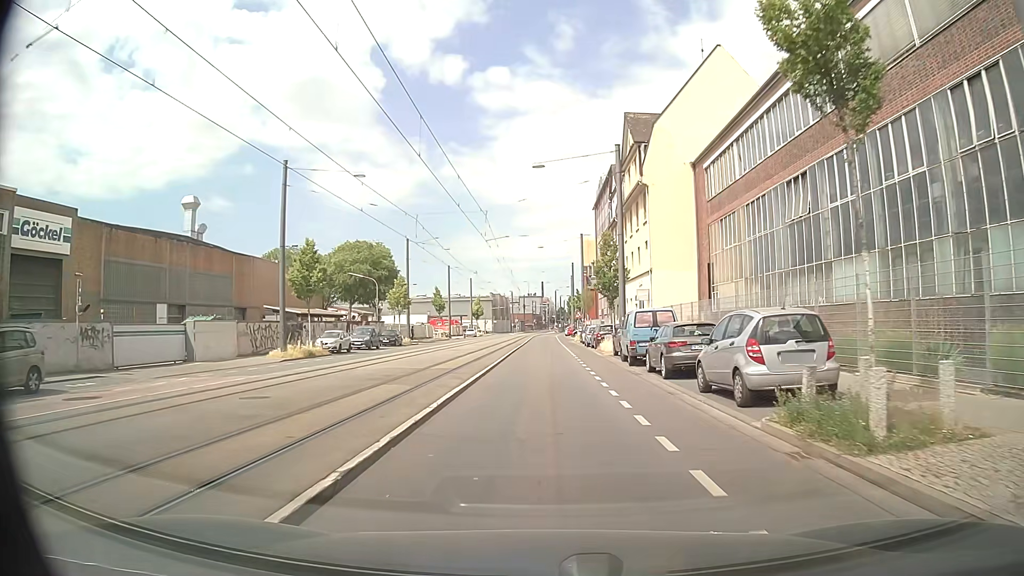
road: secondary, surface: asphalt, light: Day
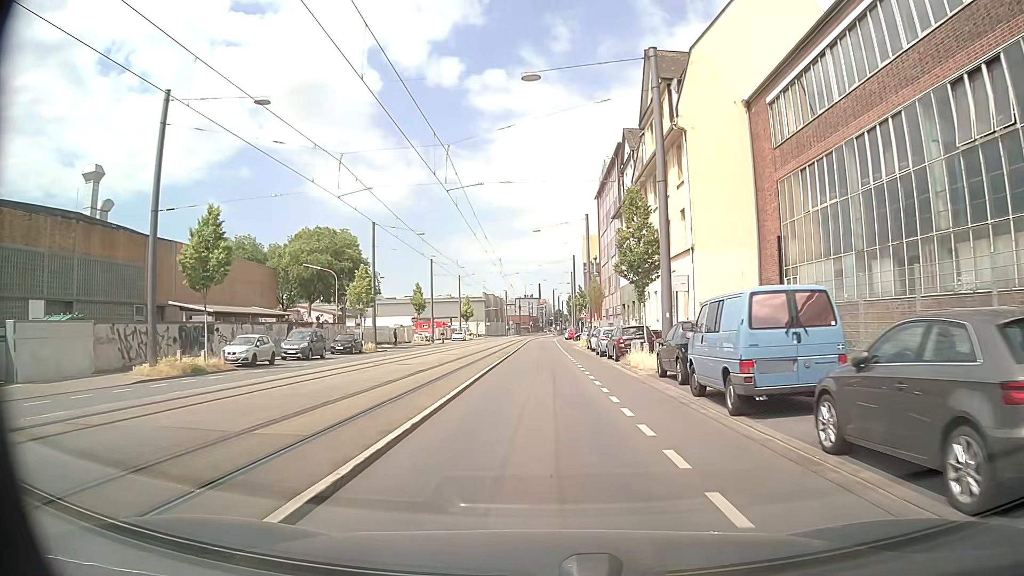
(0.0, +13.1) m; -1°
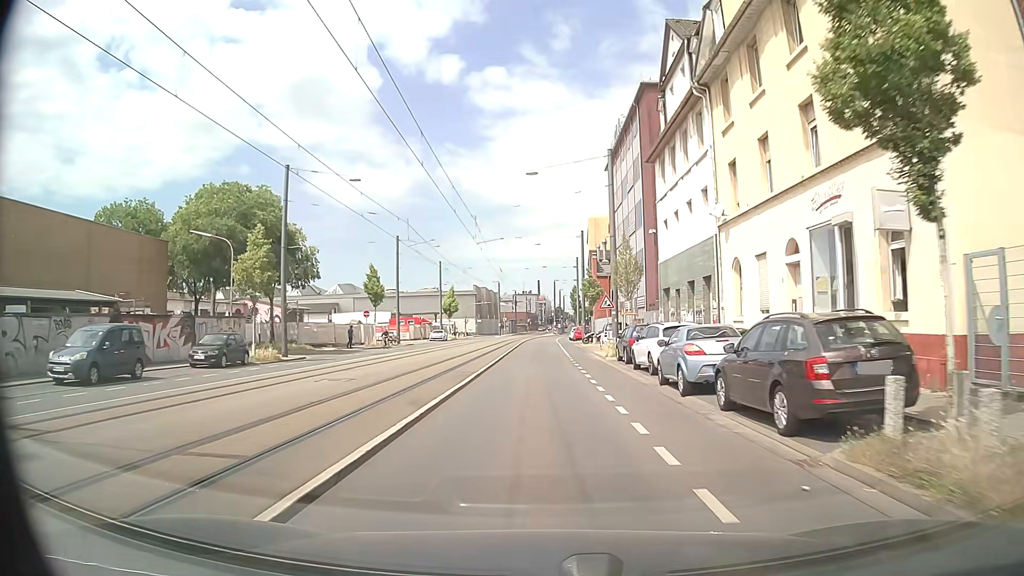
(+0.2, +20.1) m; +1°
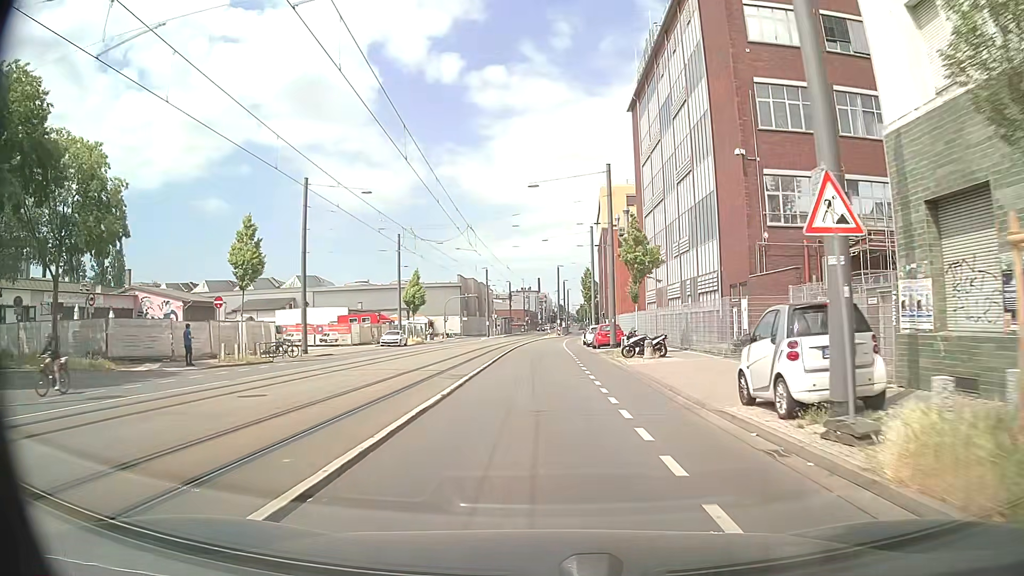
(0.0, +26.7) m; 0°
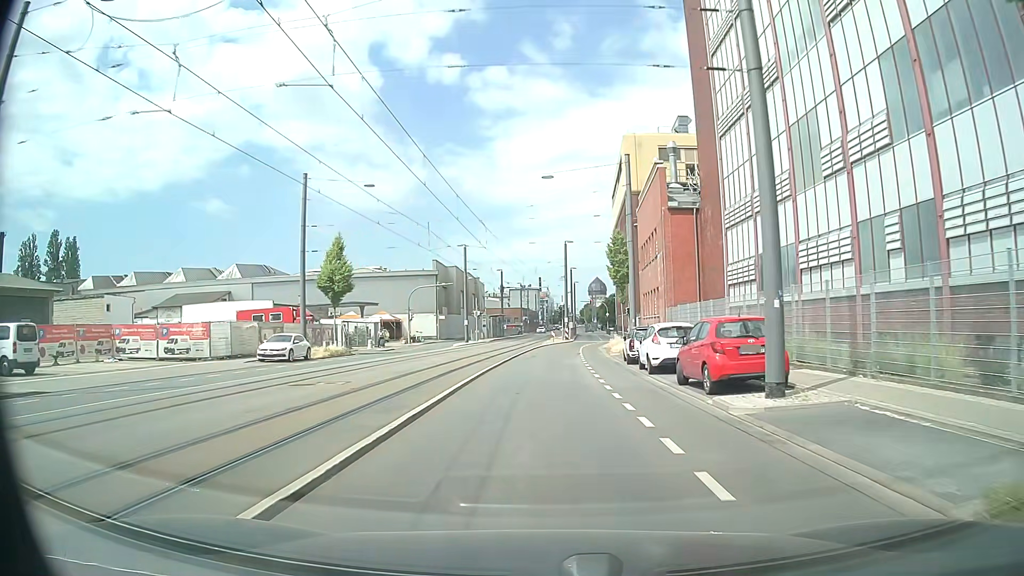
(0.0, +27.0) m; 0°
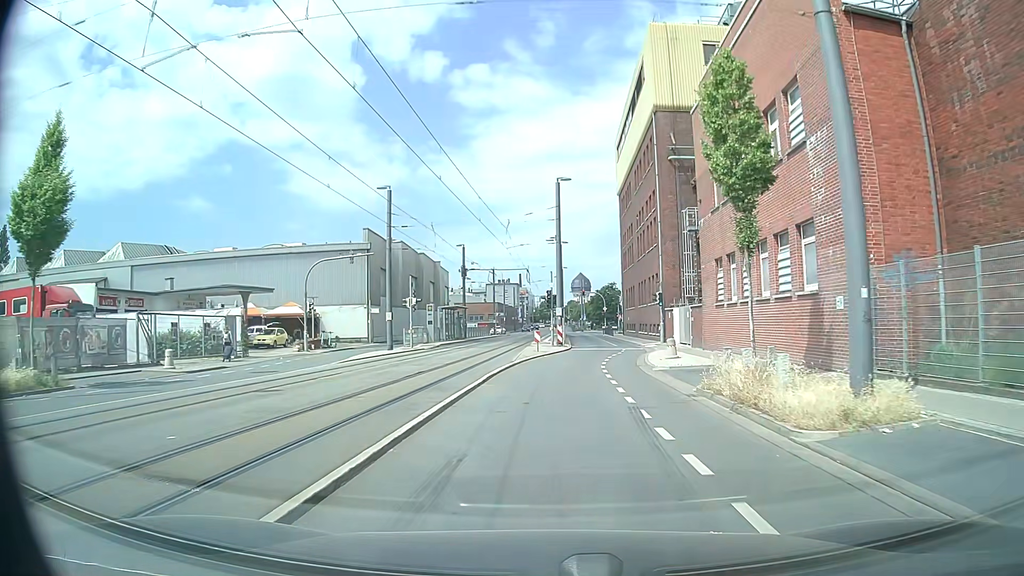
(+0.1, +27.2) m; +1°
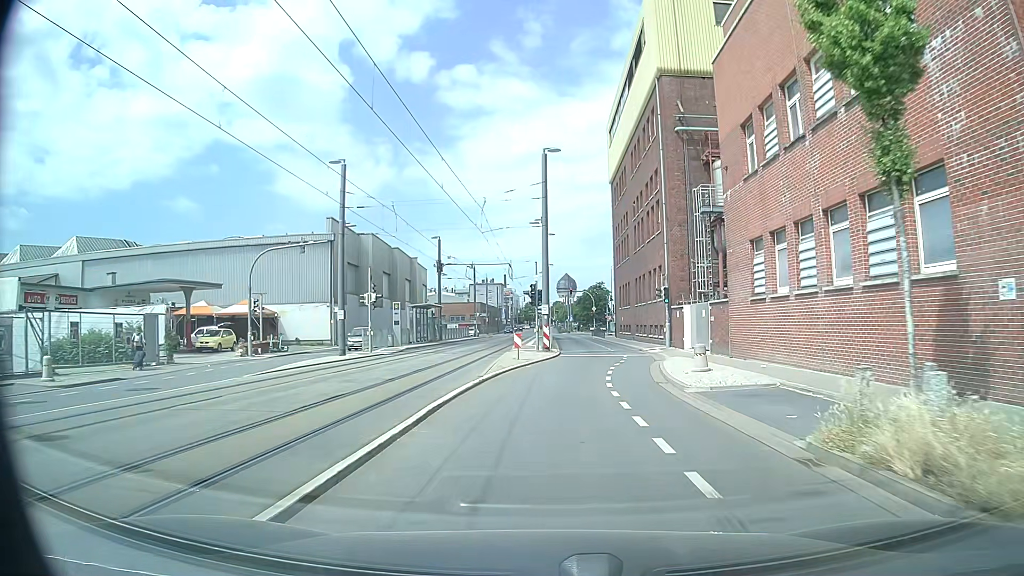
(0.0, +6.7) m; +2°
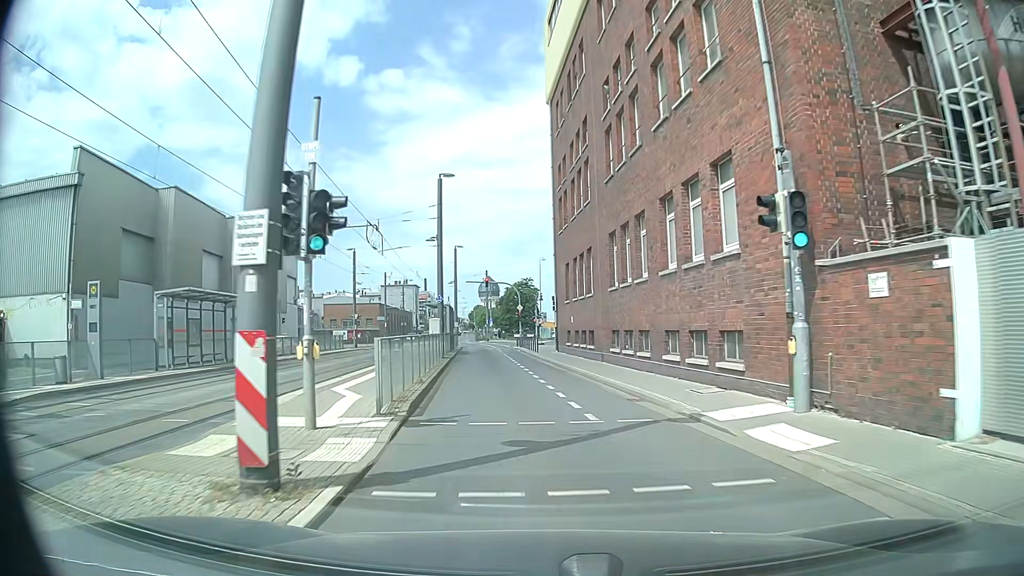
(+1.1, +25.8) m; +6°
